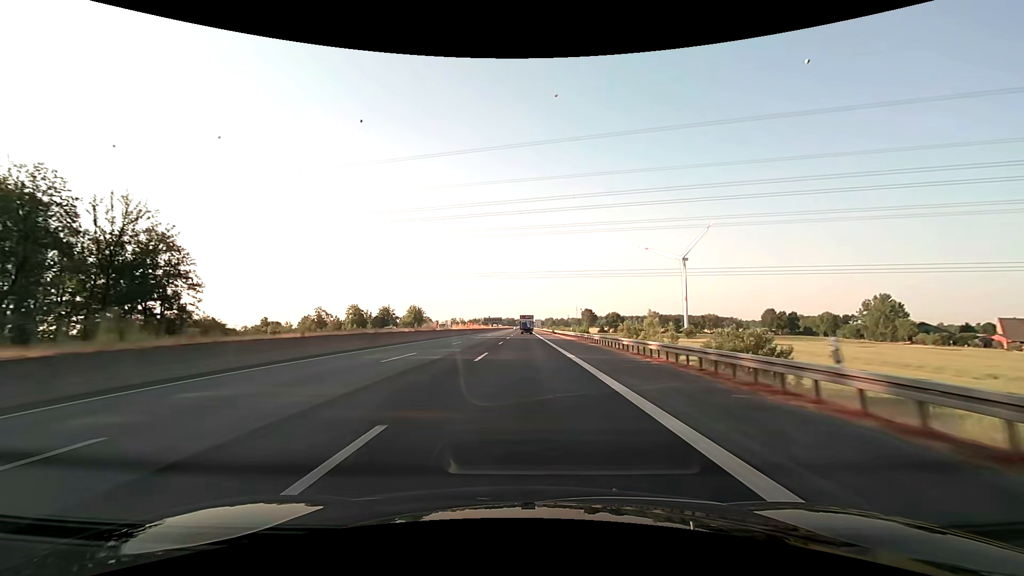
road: motorway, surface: asphalt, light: Day
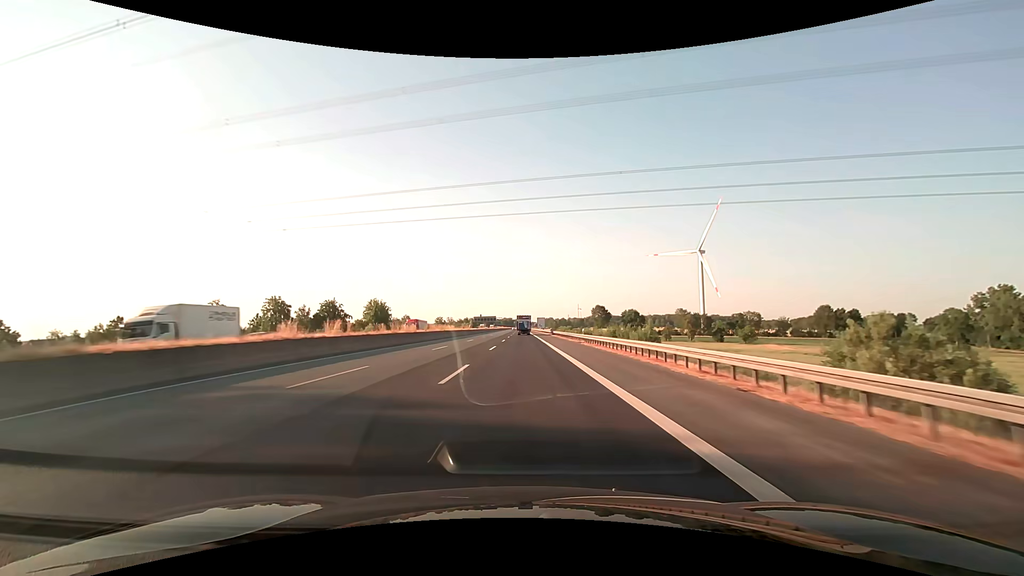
(+0.1, +63.1) m; 0°
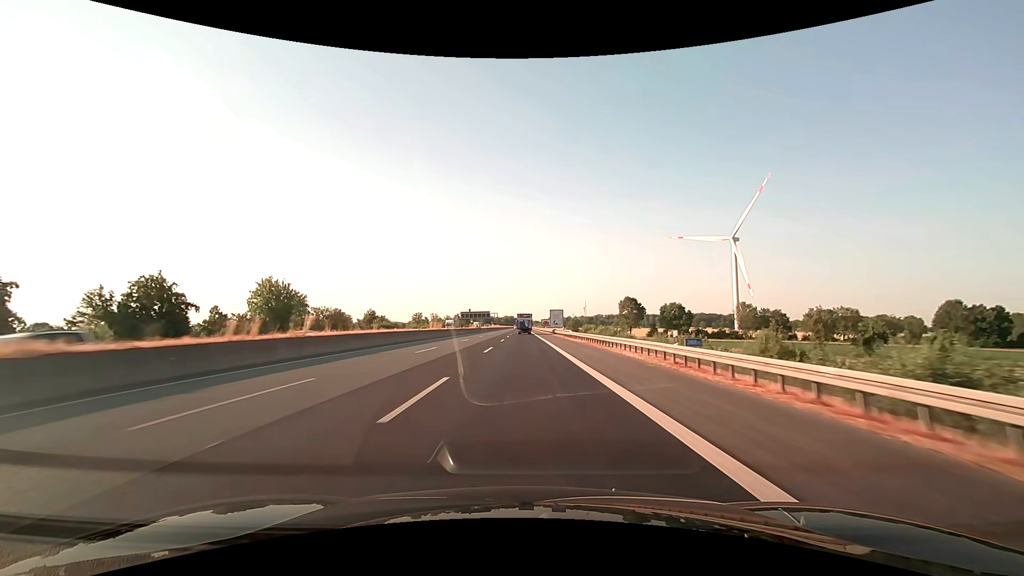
(-0.1, +79.0) m; 0°
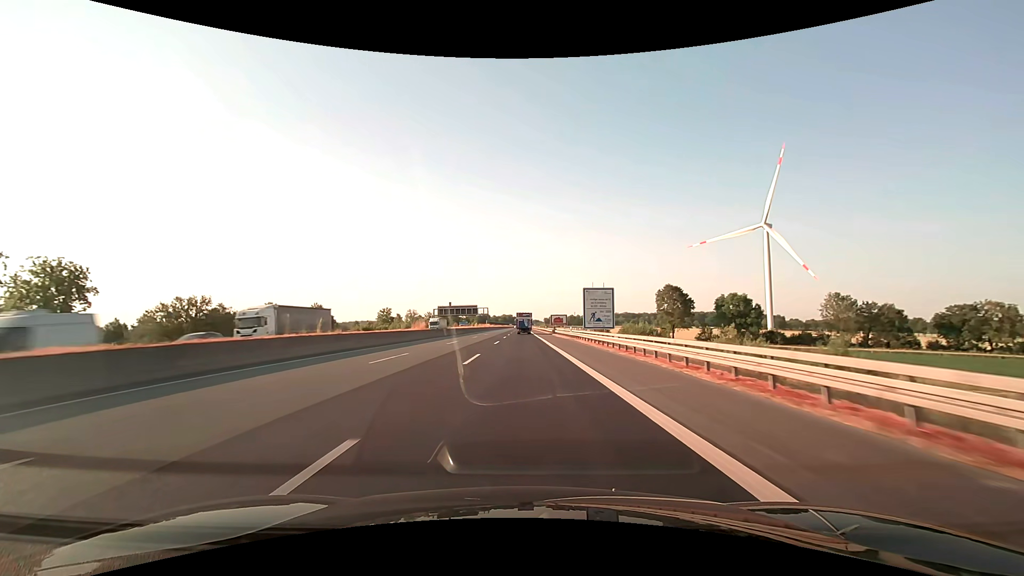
(-0.1, +63.2) m; 0°
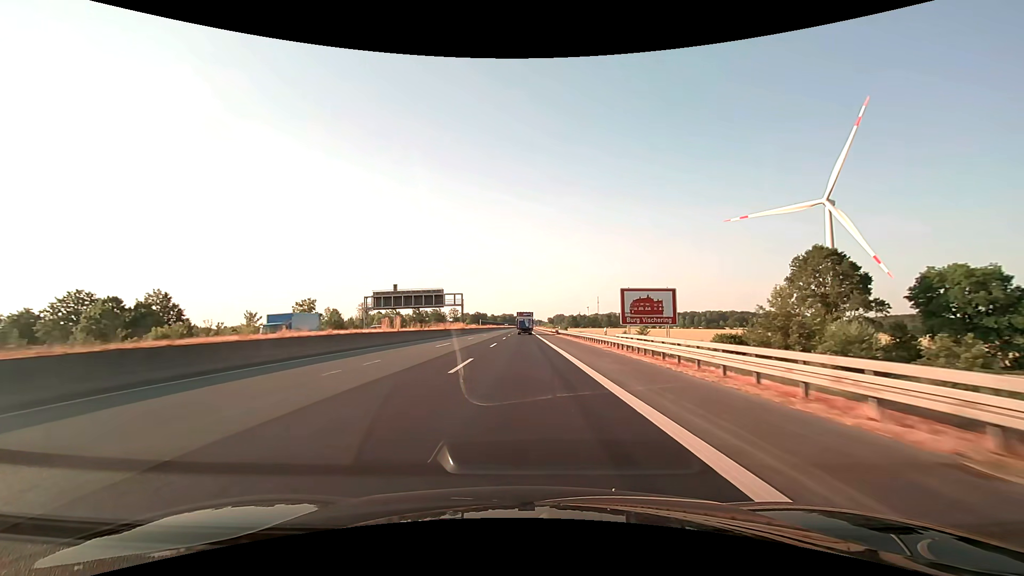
(-0.2, +79.0) m; 0°
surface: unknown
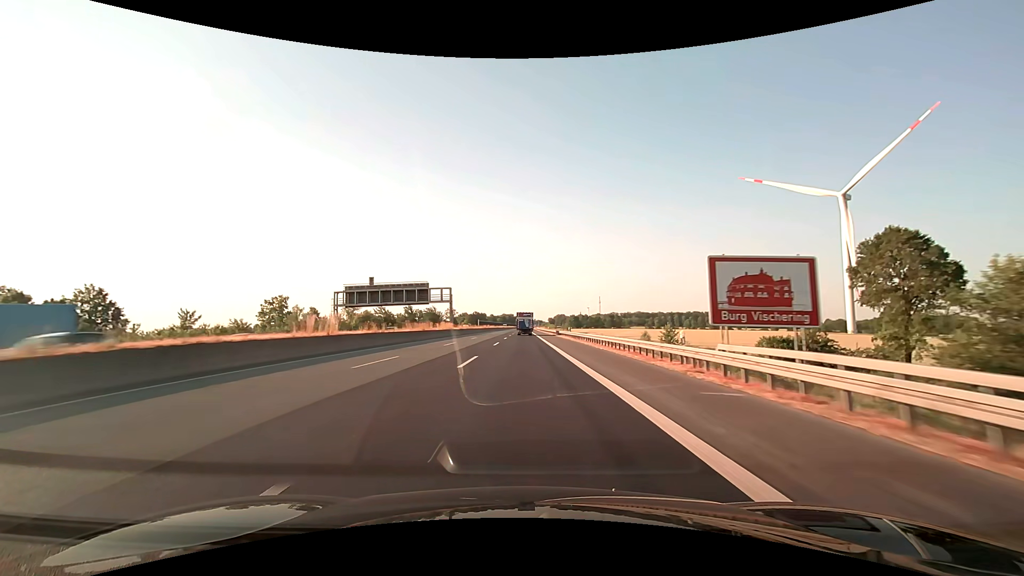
(0.0, +15.8) m; 0°
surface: asphalt
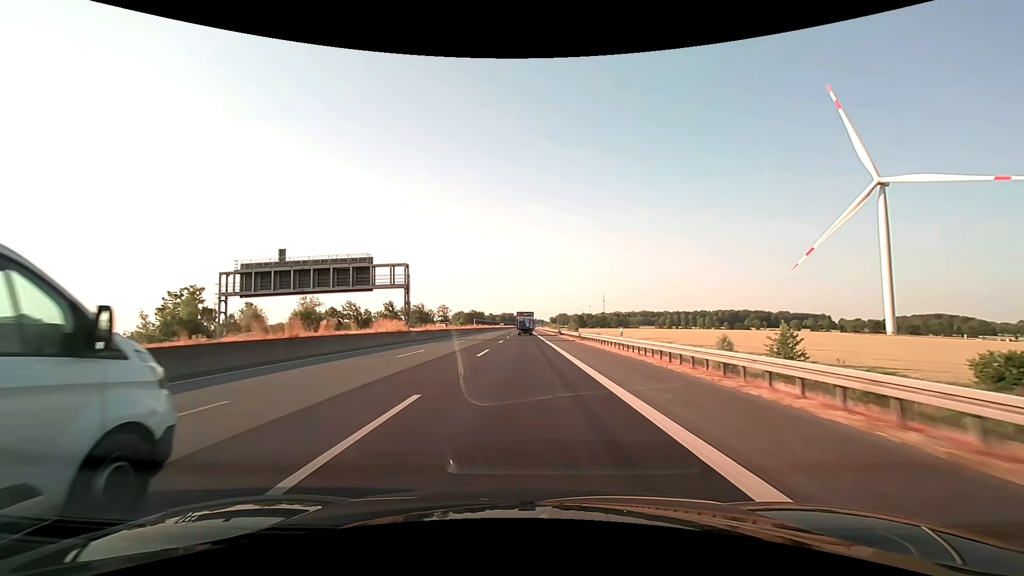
(0.0, +31.5) m; 0°
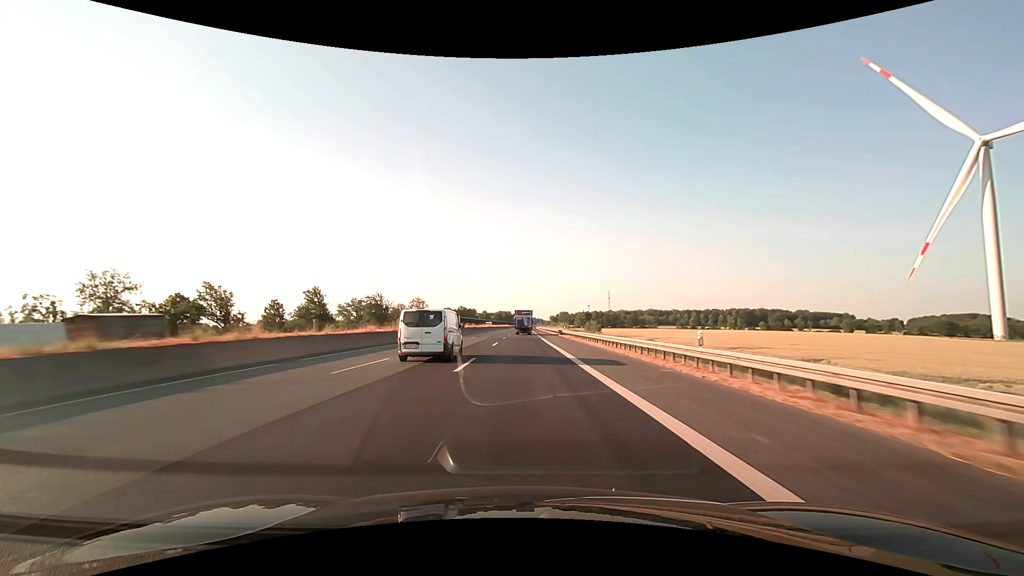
(+0.1, +63.2) m; 0°
(0, +10) (0, +20) (0, +30) (0, +40) (0, +50) (0, +60) (0, +70) (0, +80) (0, +90) (0, +100) m
